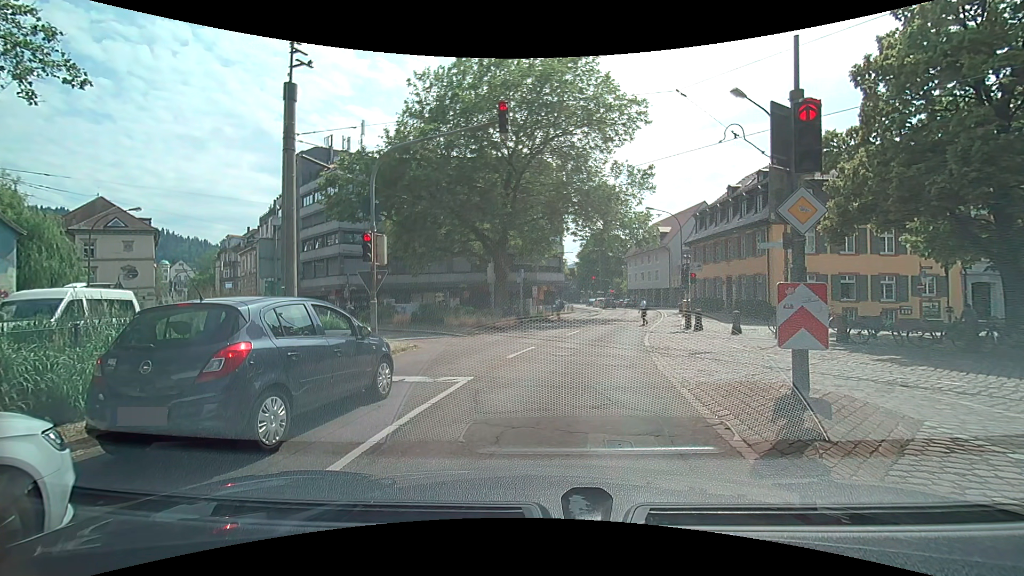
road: primary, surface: asphalt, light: Day
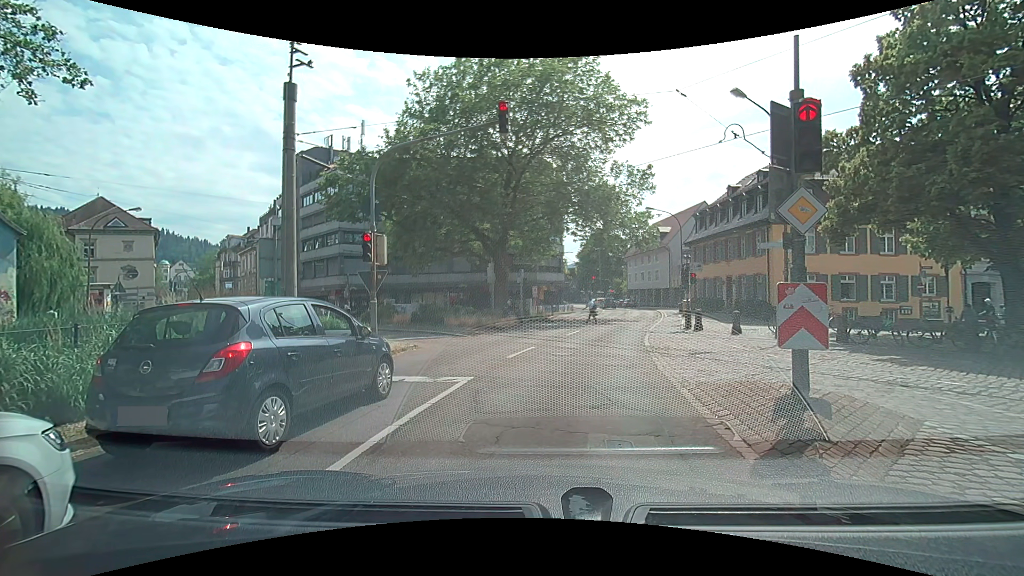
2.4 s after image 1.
(0.0, 0.0) m; 0°
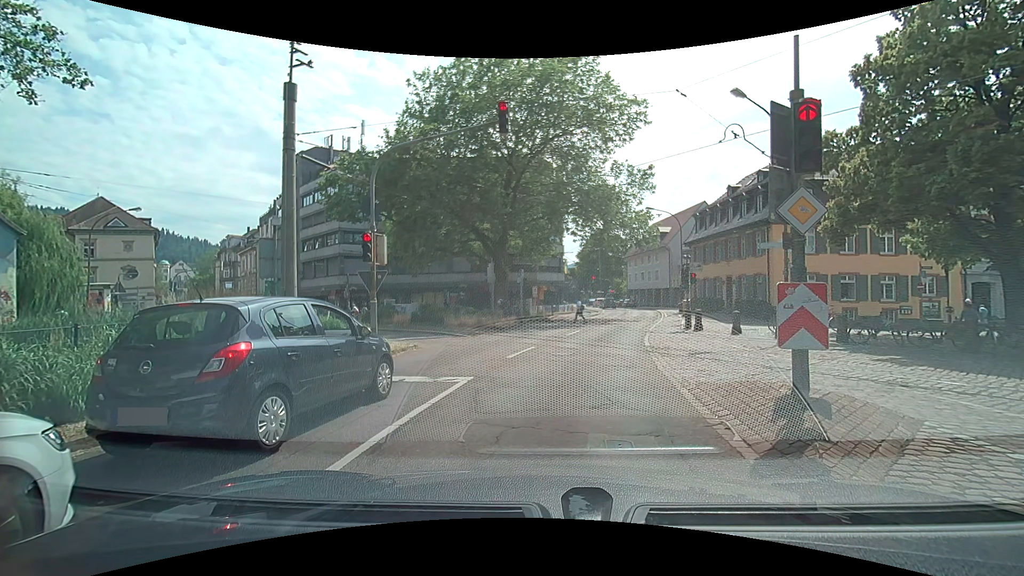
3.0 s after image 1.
(0.0, 0.0) m; 0°
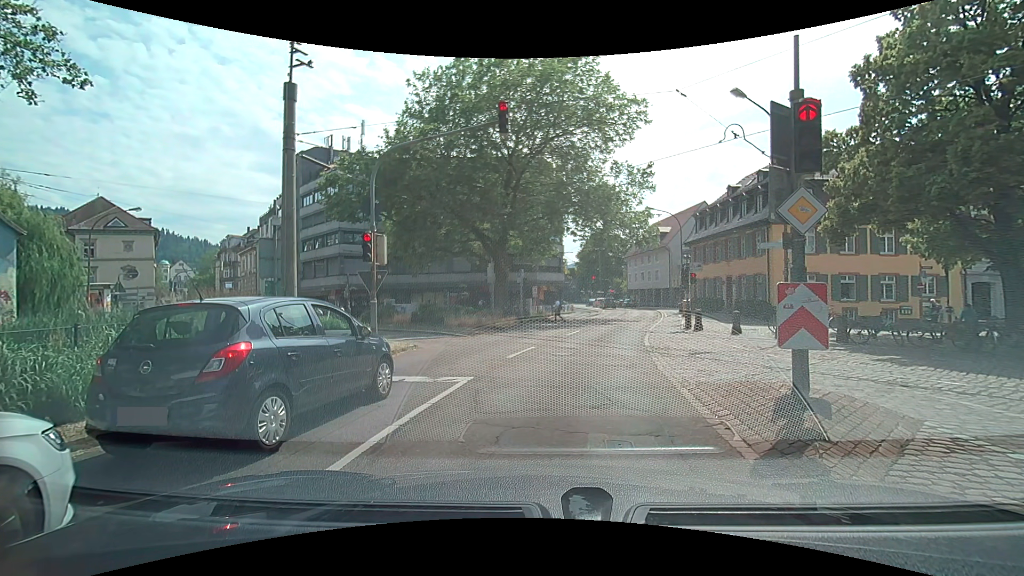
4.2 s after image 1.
(0.0, 0.0) m; 0°
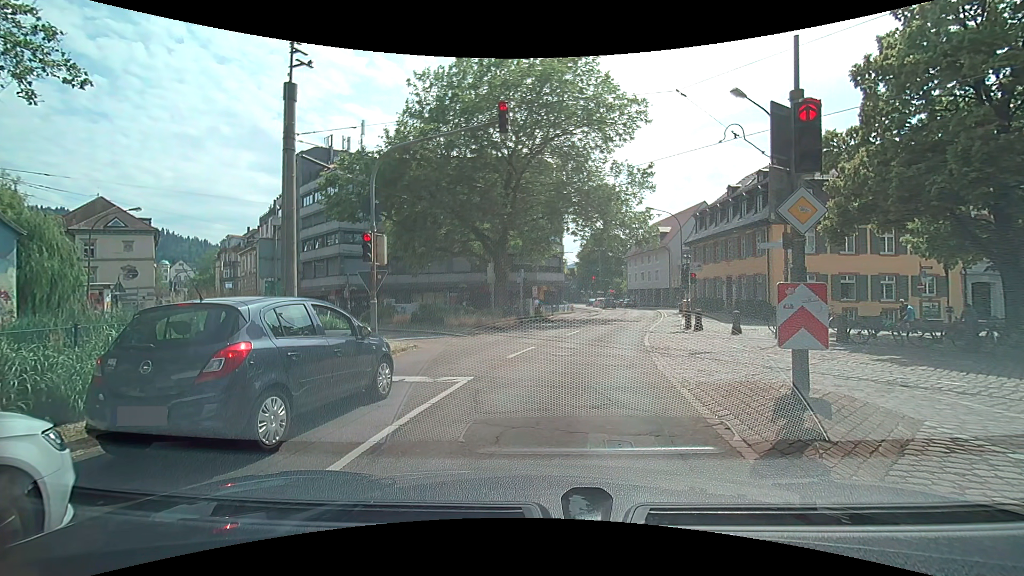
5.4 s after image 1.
(0.0, 0.0) m; 0°
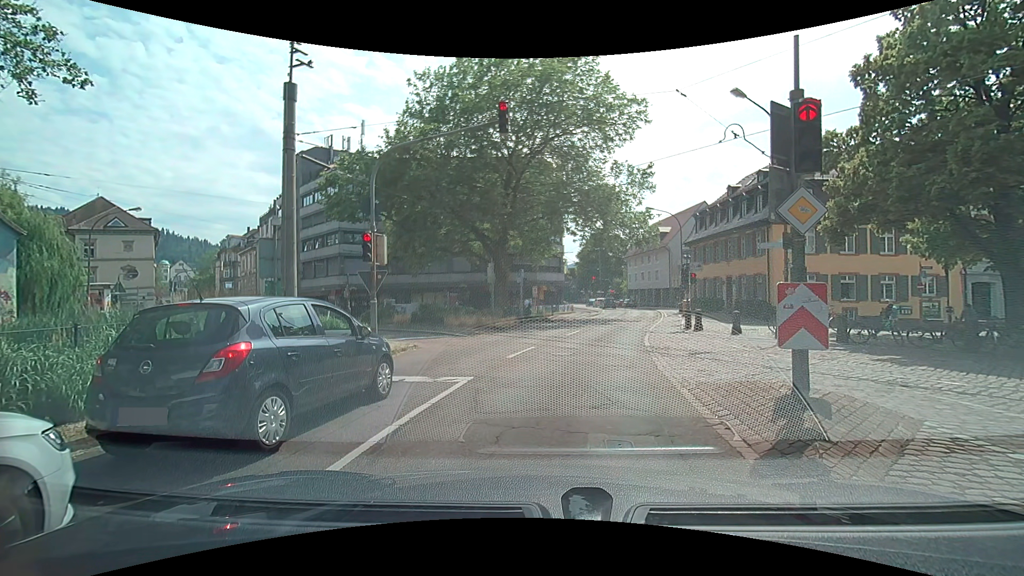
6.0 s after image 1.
(0.0, 0.0) m; 0°
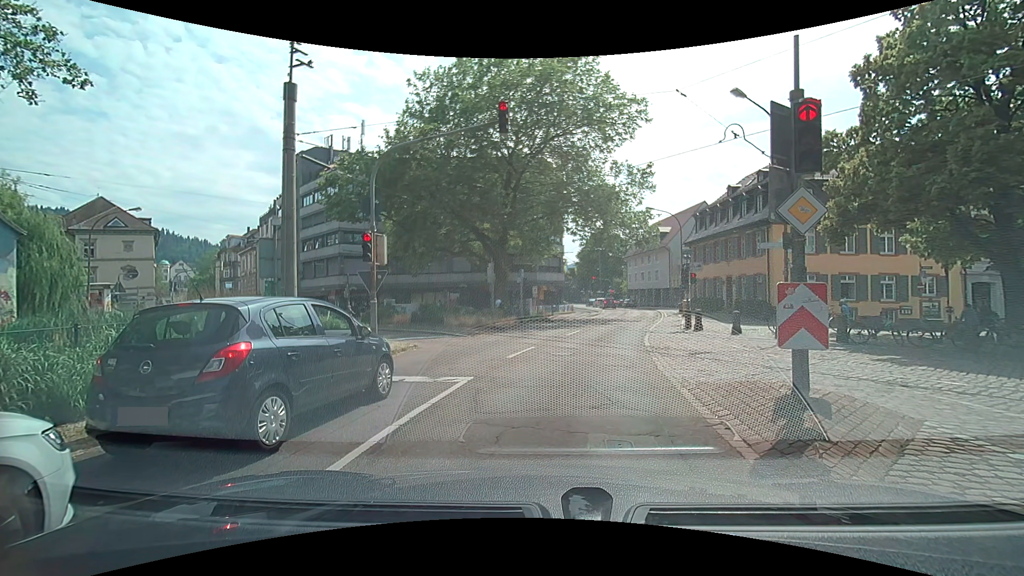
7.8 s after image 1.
(0.0, 0.0) m; 0°
